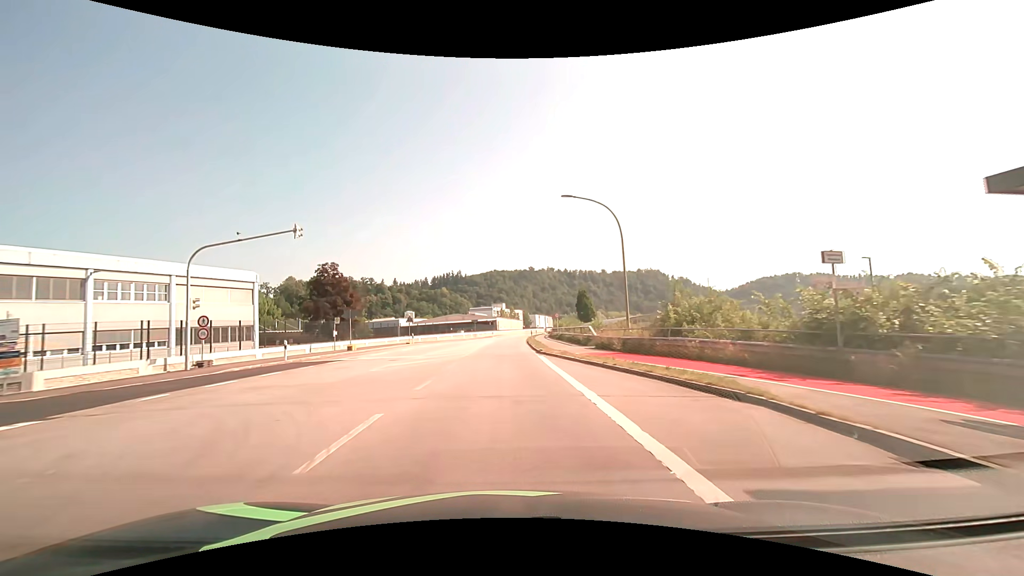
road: primary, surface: asphalt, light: Day
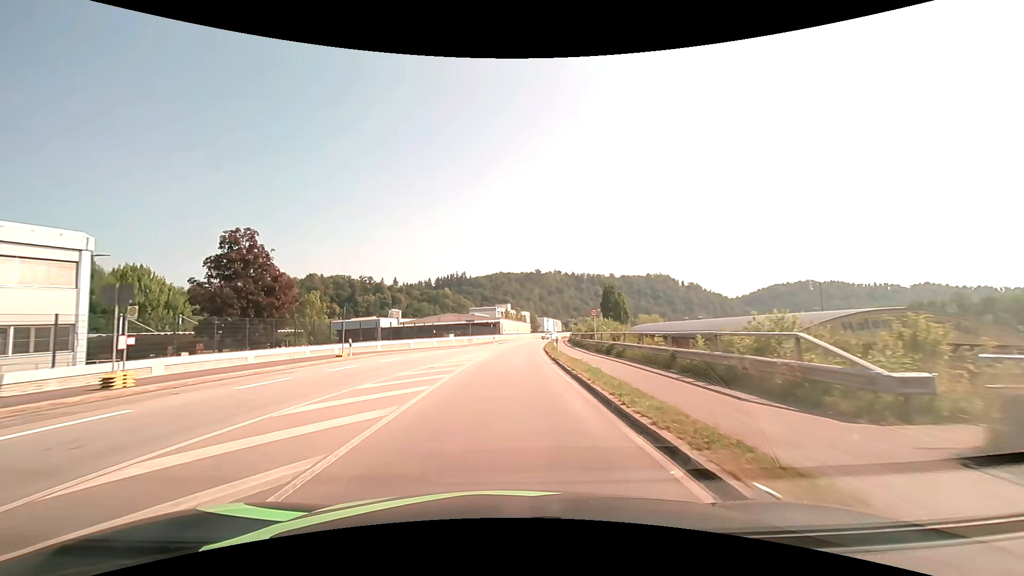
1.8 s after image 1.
(-0.2, +22.9) m; -1°
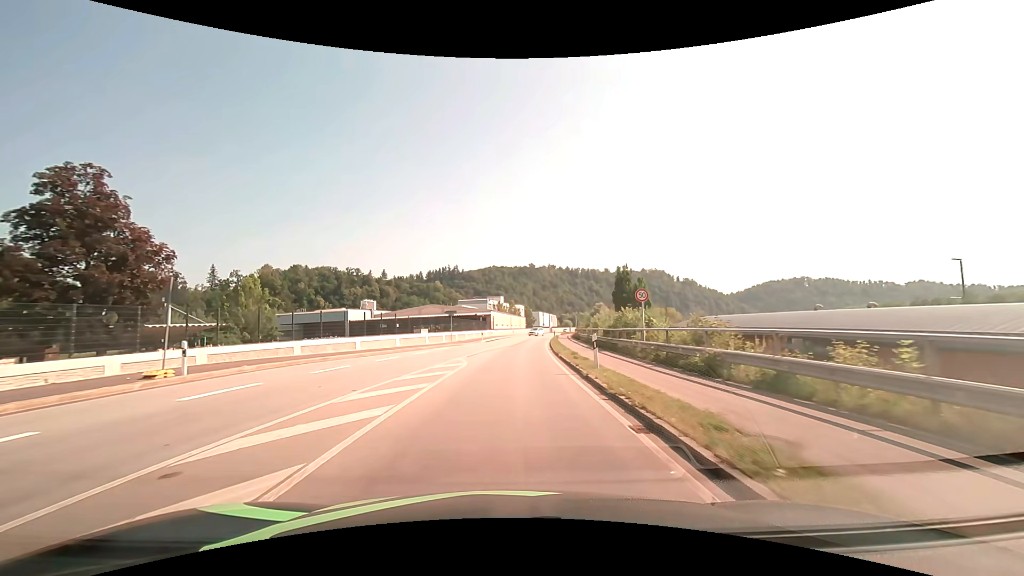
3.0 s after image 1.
(+0.1, +15.3) m; +1°
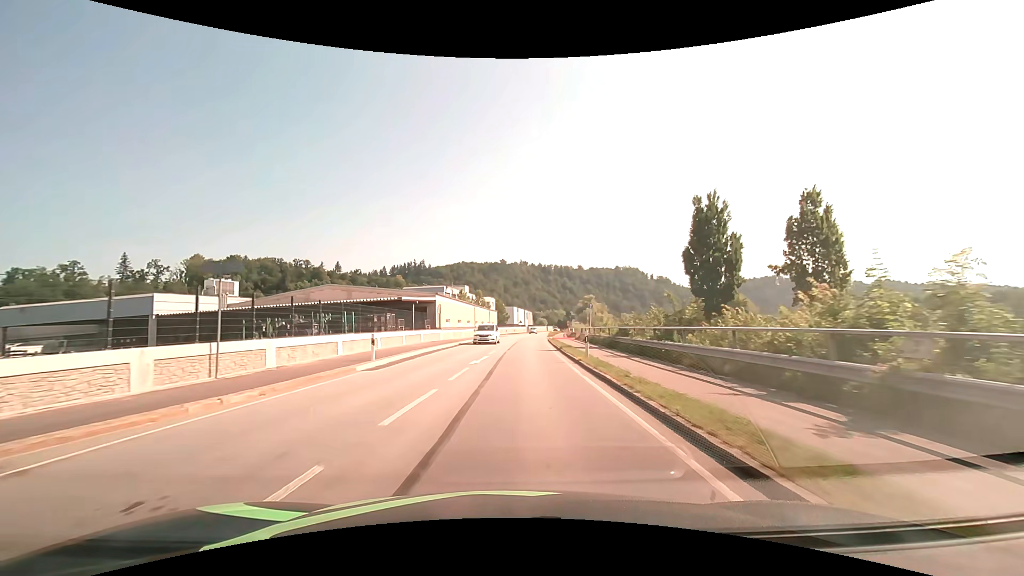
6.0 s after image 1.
(+1.0, +38.3) m; +3°
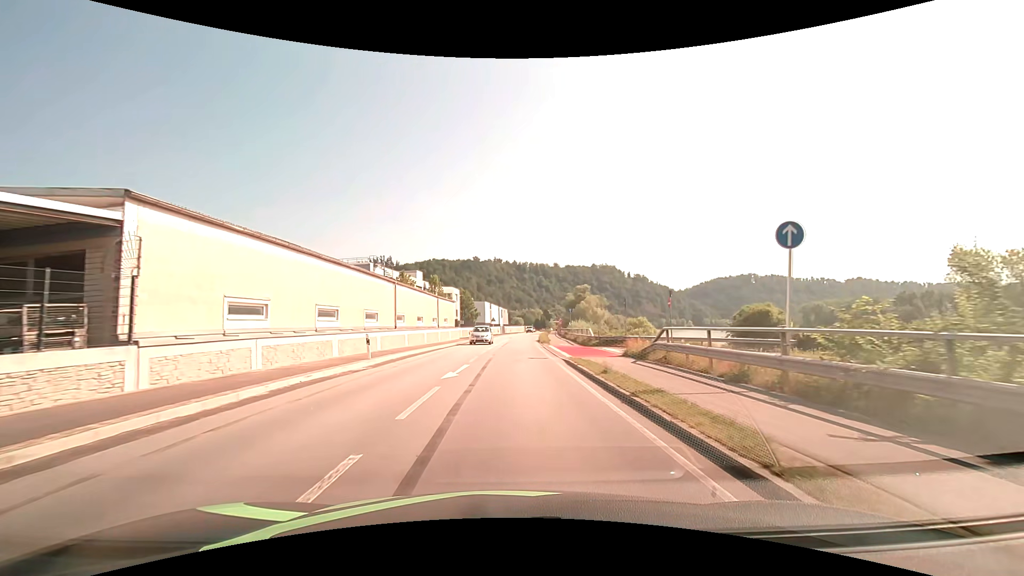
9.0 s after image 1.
(+1.0, +35.4) m; +3°
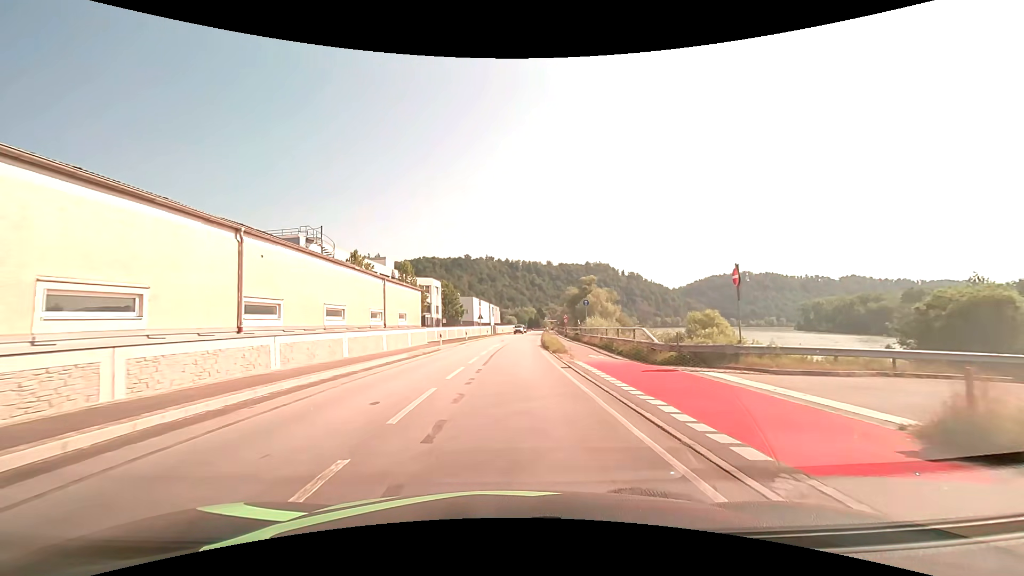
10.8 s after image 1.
(+0.1, +18.1) m; +1°
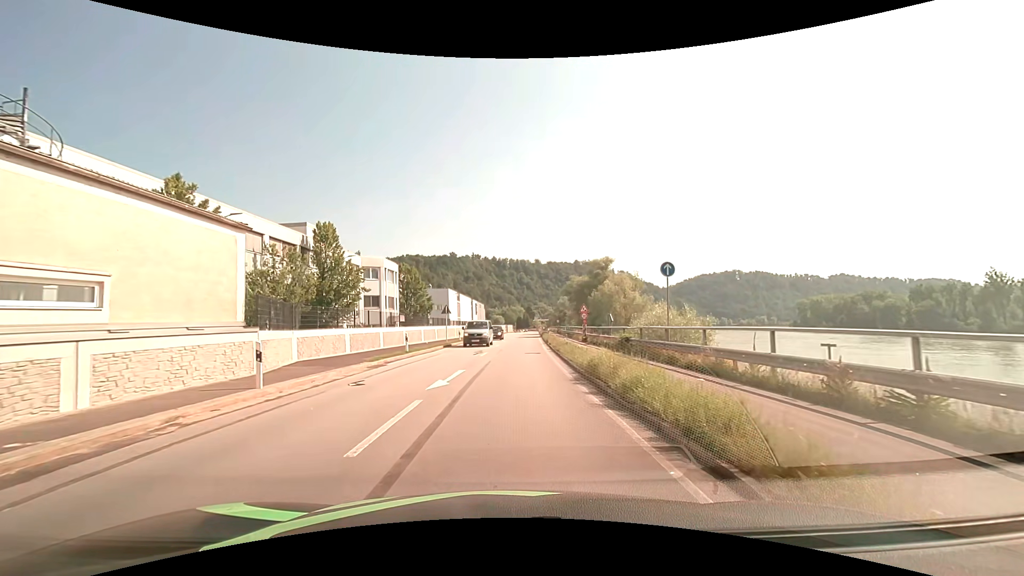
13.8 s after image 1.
(+0.4, +25.6) m; +2°
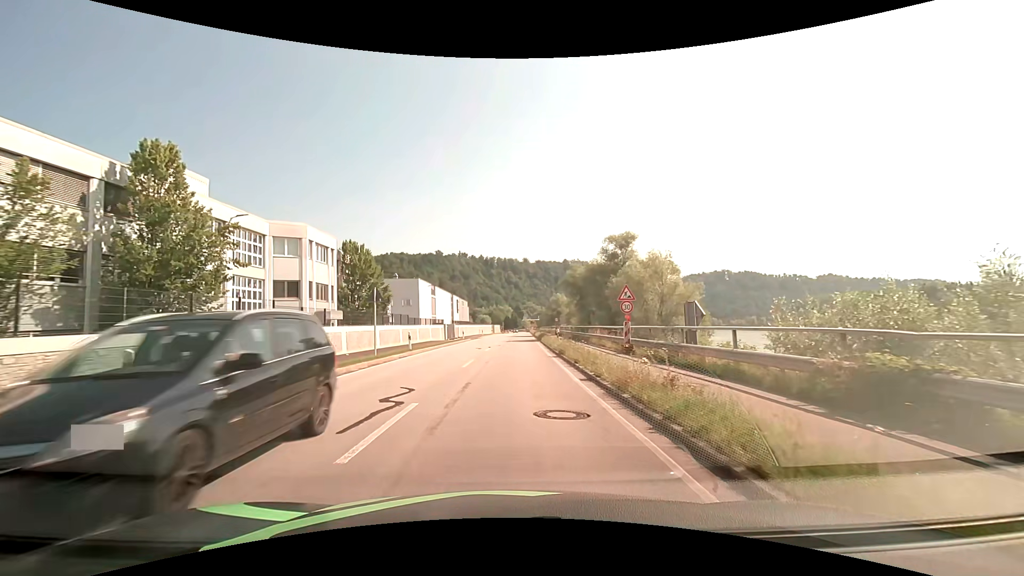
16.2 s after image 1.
(+0.2, +18.8) m; +1°
(0, +10) (0, +20) (0, +30) (+1, +40) (+1, +50) (+1, +60) (+2, +70) (+2, +80) (+2, +90) (+2, +100) m
